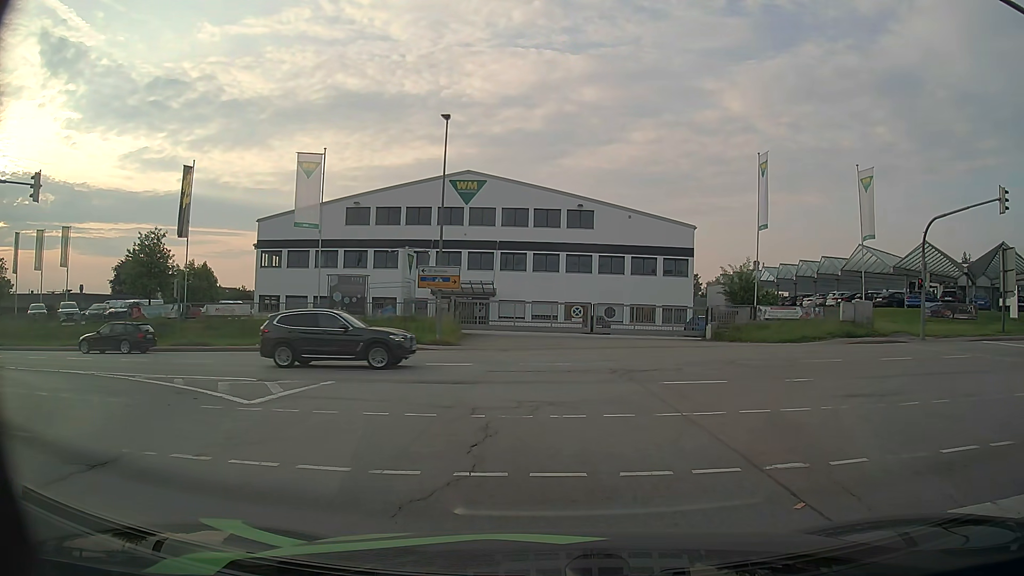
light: Day
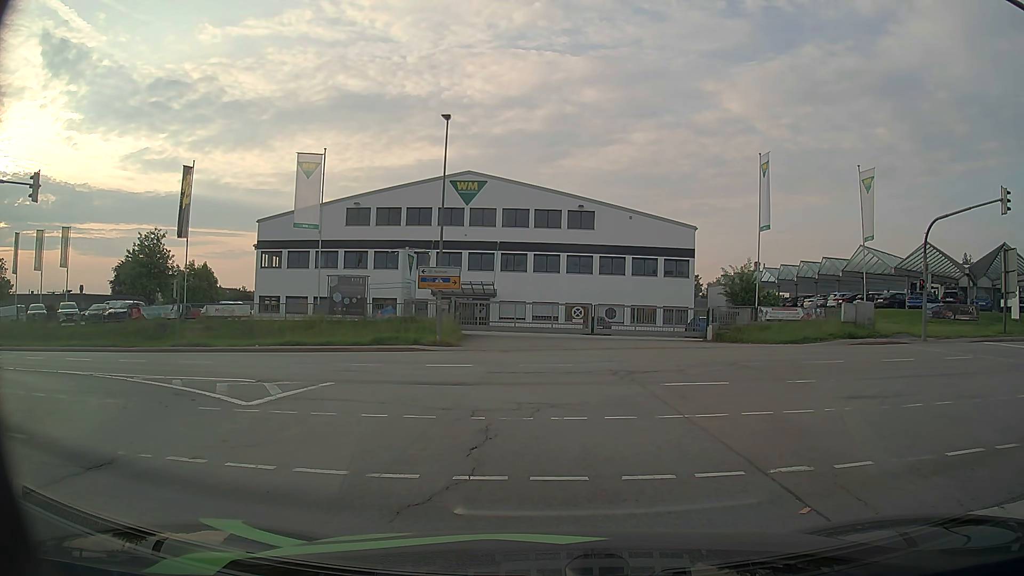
(0.0, +0.2) m; 0°
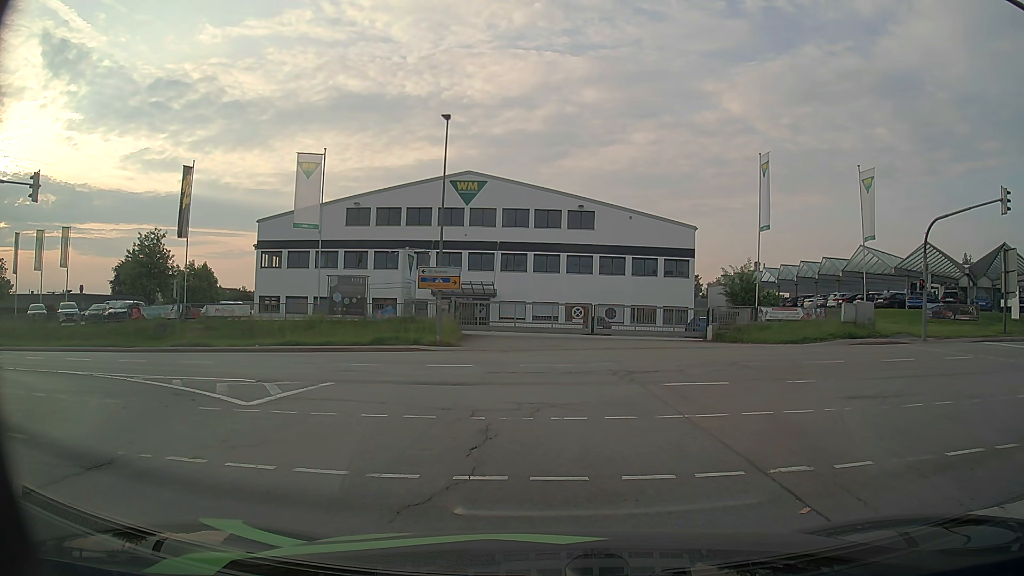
(0.0, 0.0) m; 0°
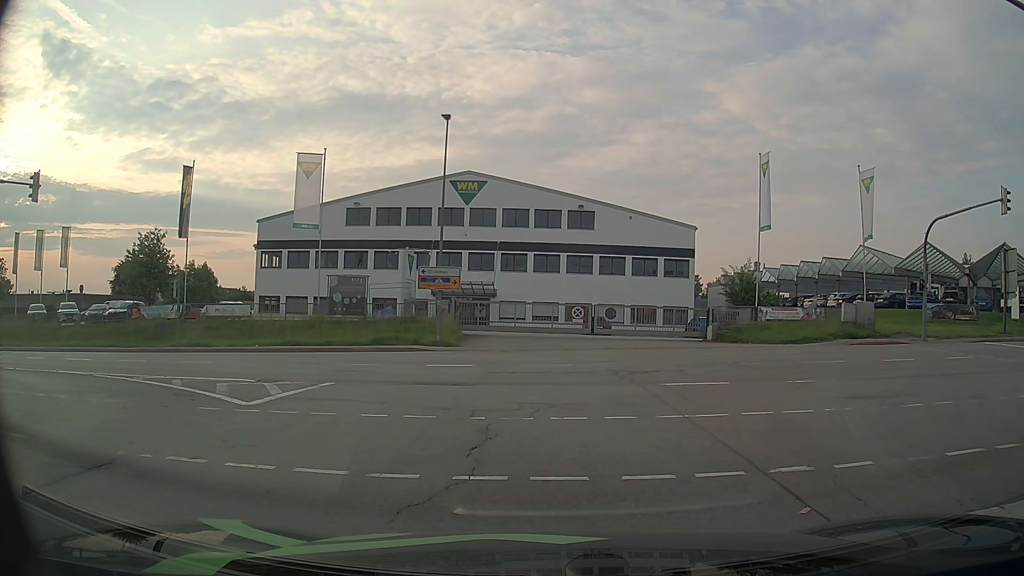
(0.0, 0.0) m; 0°
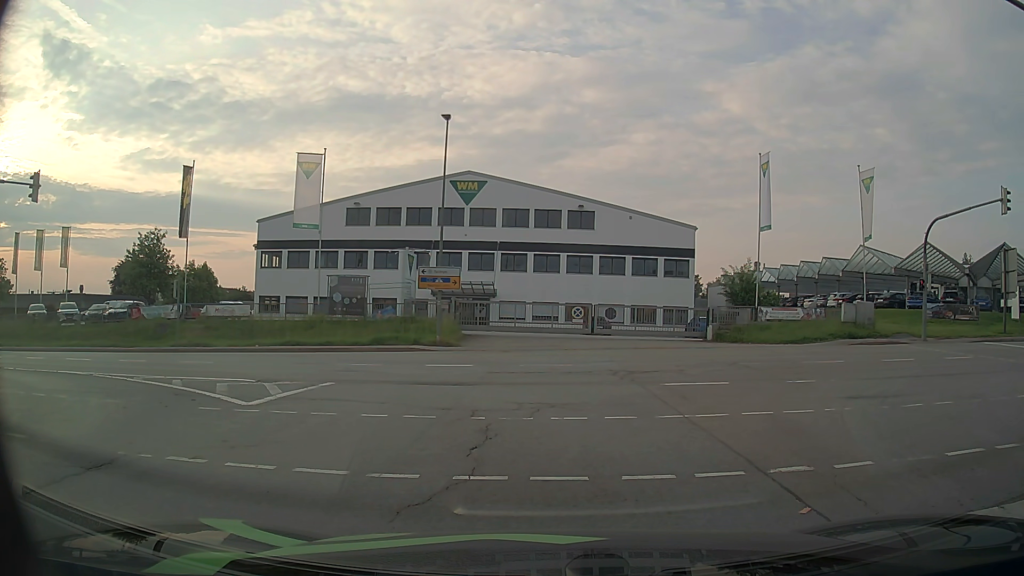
(0.0, 0.0) m; 0°
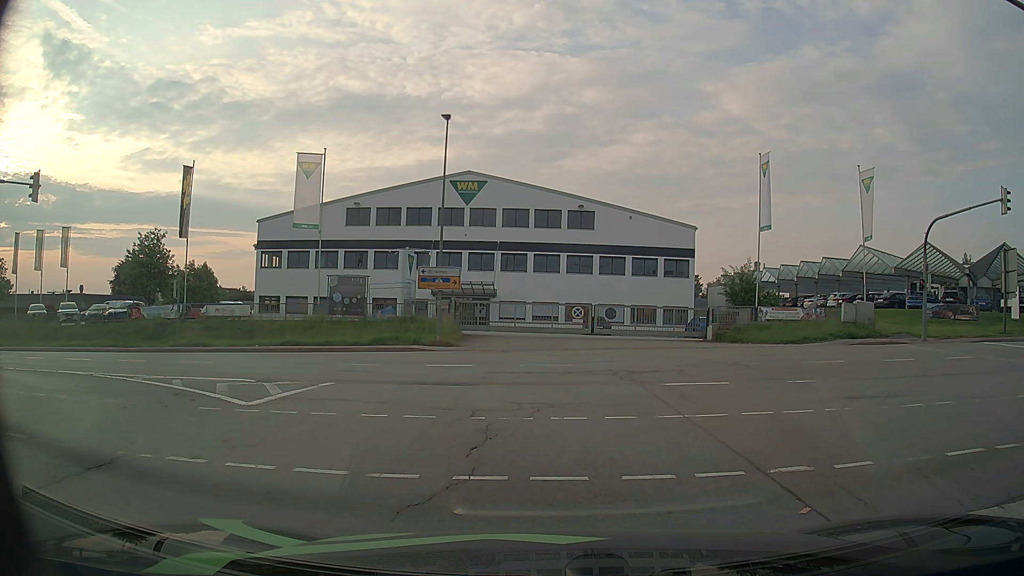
(0.0, 0.0) m; 0°
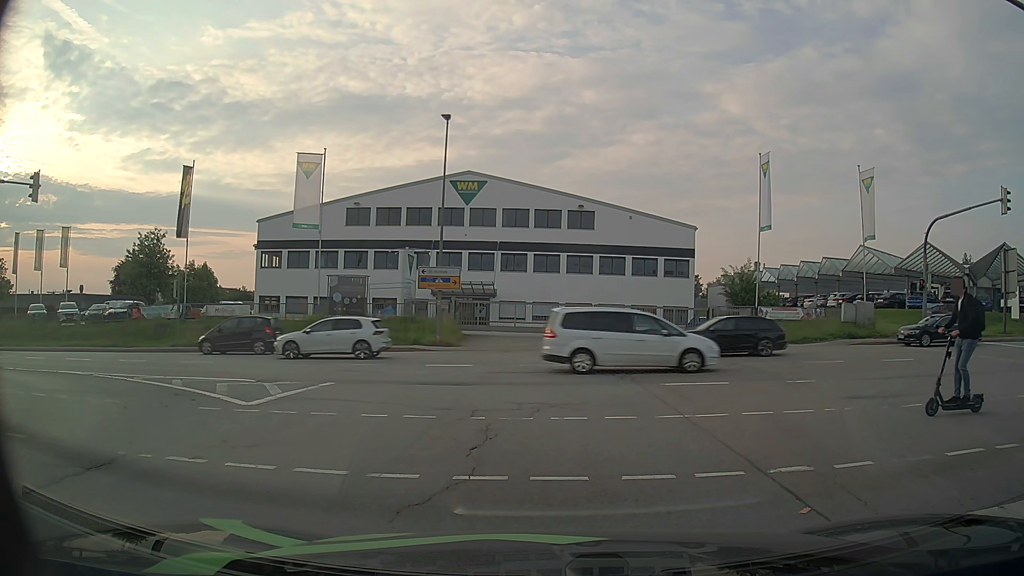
(0.0, 0.0) m; 0°
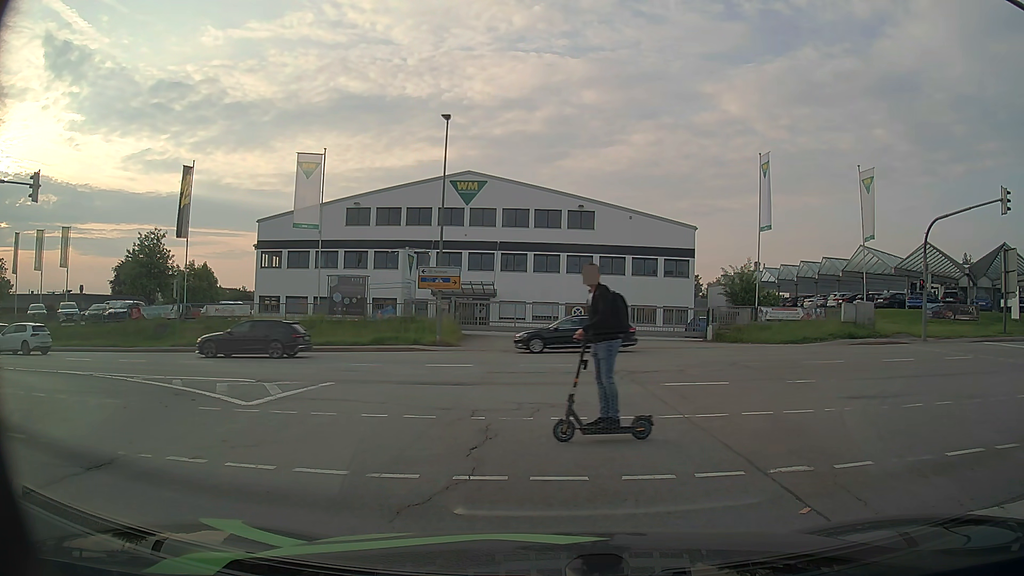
(0.0, 0.0) m; 0°
(-1, +10) (-5, +19) (-14, +24) (-24, +25) (-34, +25) (-44, +24) (-54, +24) (-64, +24) (-74, +24) (-84, +25) m
